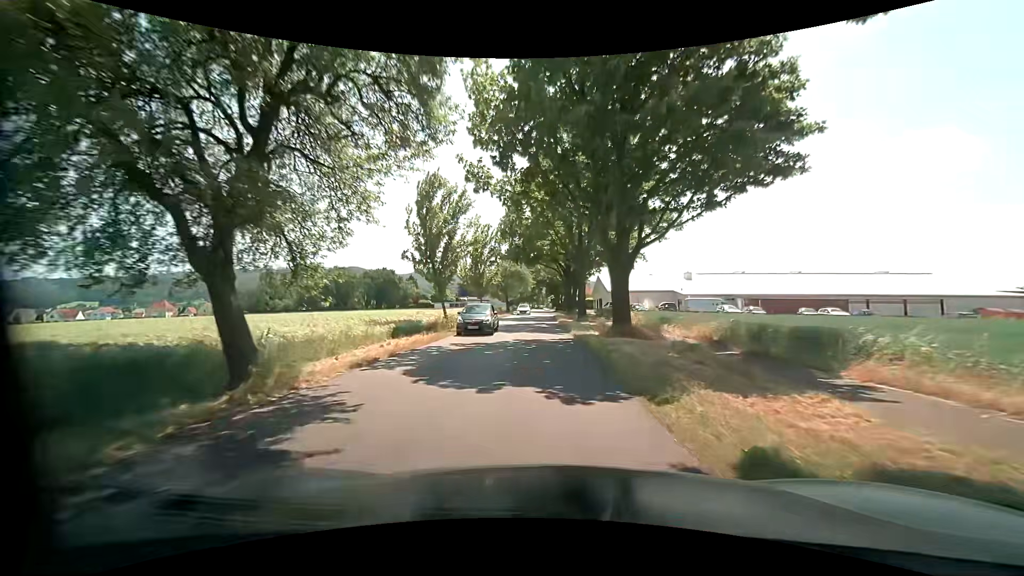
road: unclassified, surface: asphalt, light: Day
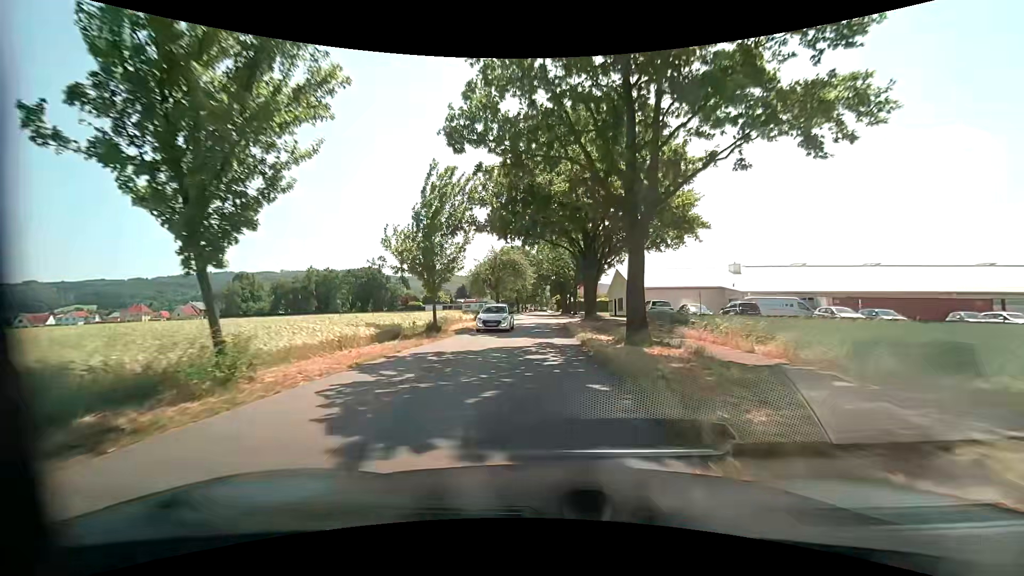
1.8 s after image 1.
(-0.3, +20.2) m; -1°
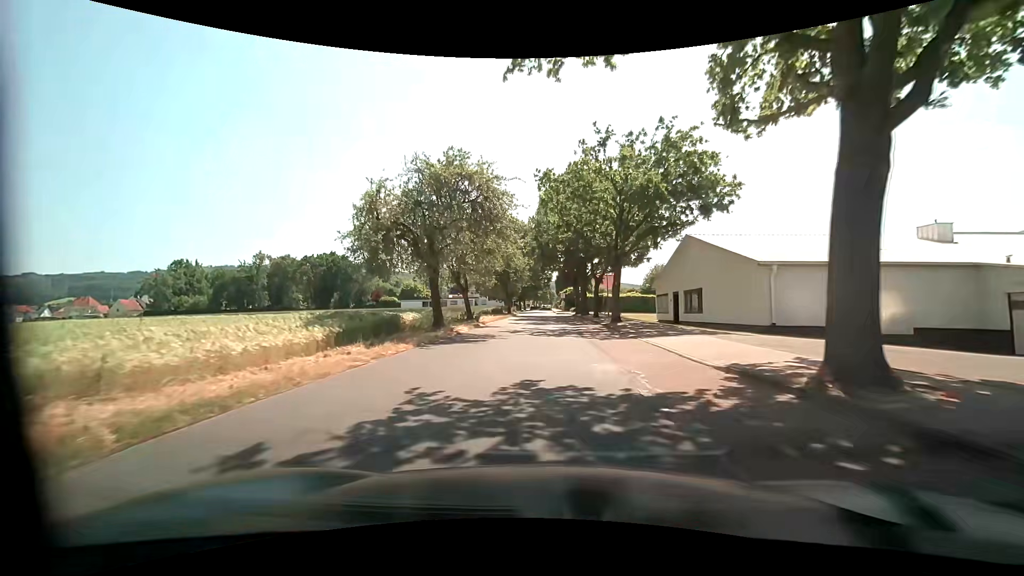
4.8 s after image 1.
(-0.1, +34.0) m; 0°
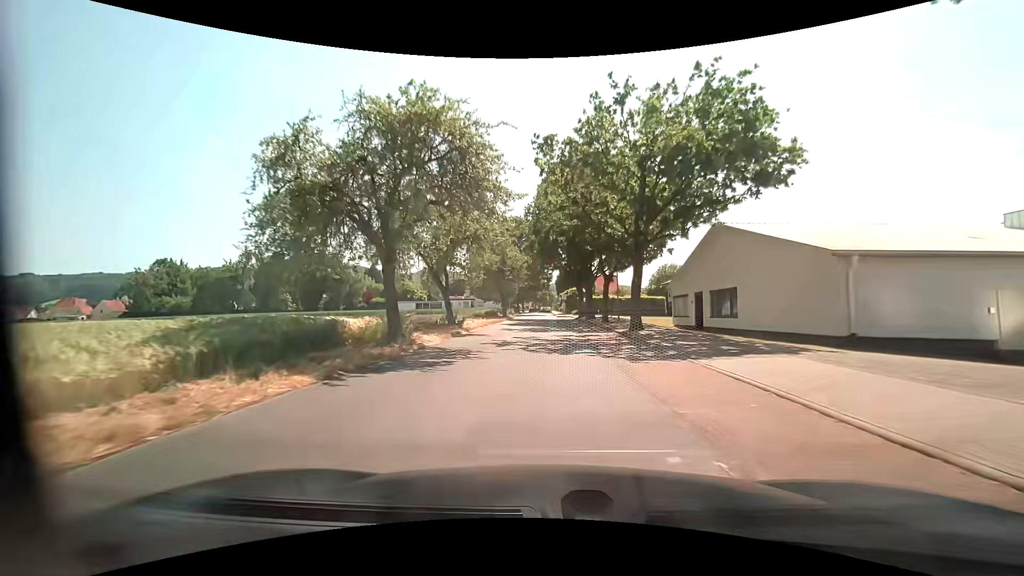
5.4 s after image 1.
(0.0, +6.6) m; 0°
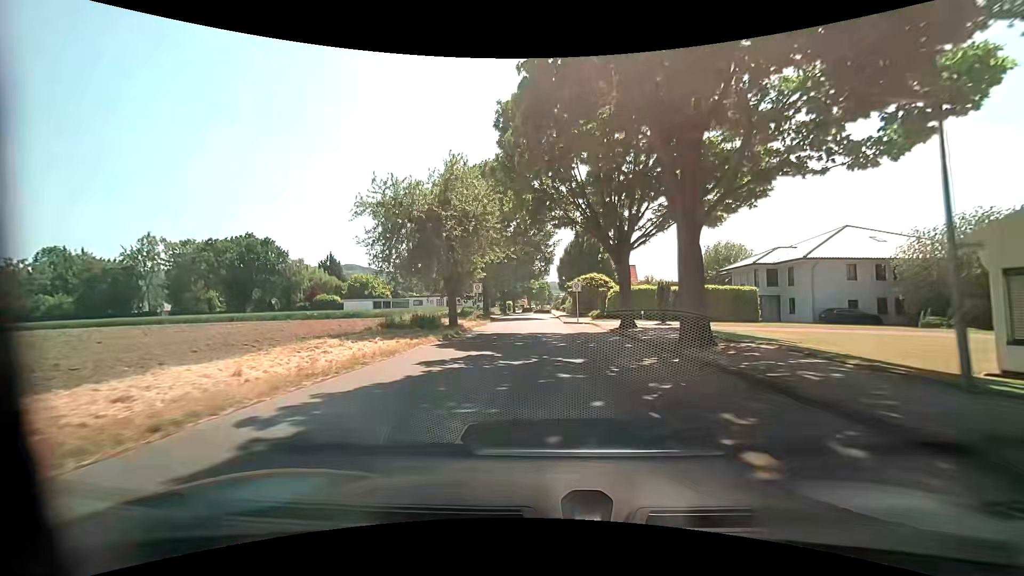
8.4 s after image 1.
(-0.2, +32.0) m; 0°
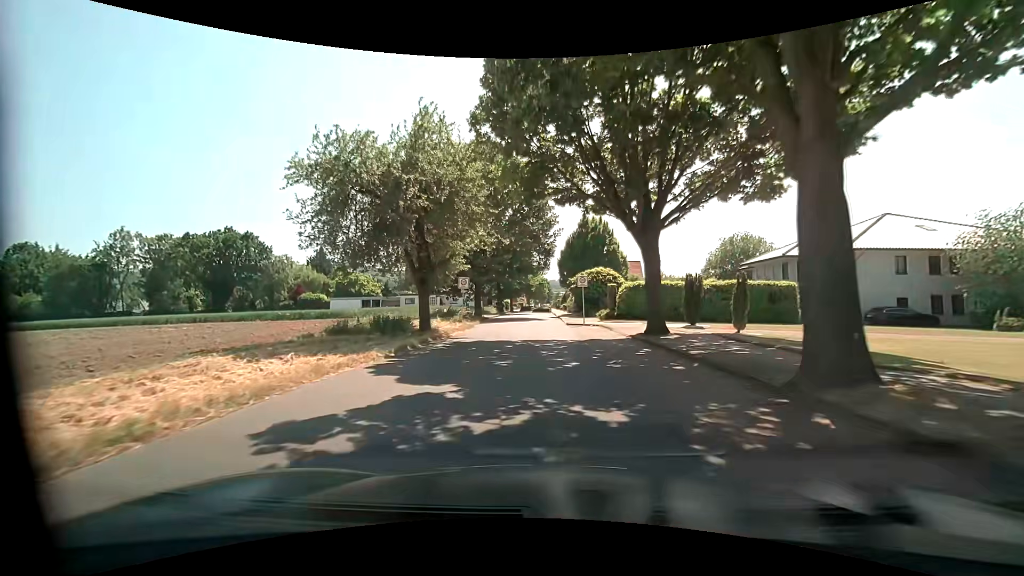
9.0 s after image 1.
(0.0, +6.3) m; 0°
